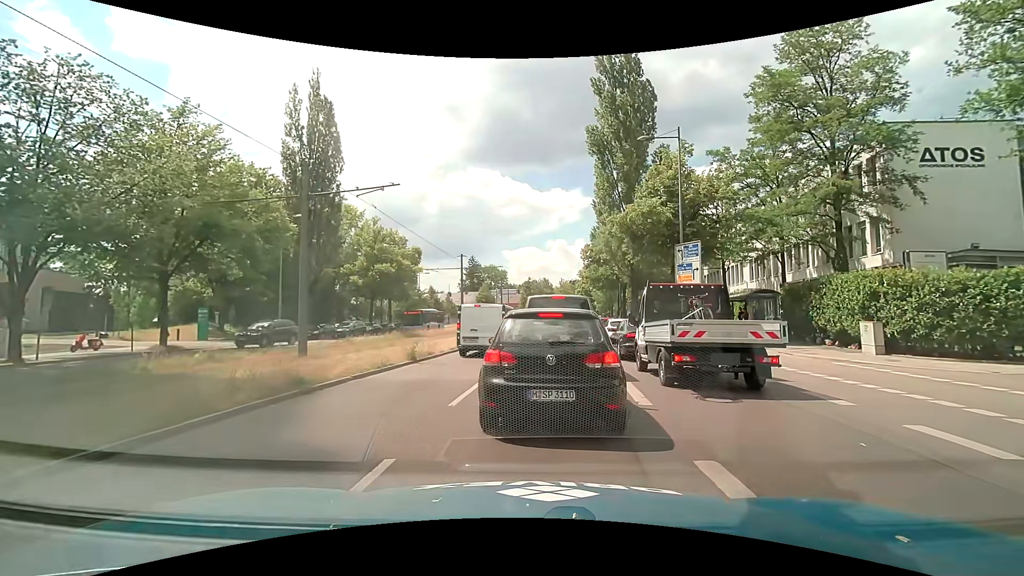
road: secondary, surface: asphalt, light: Day
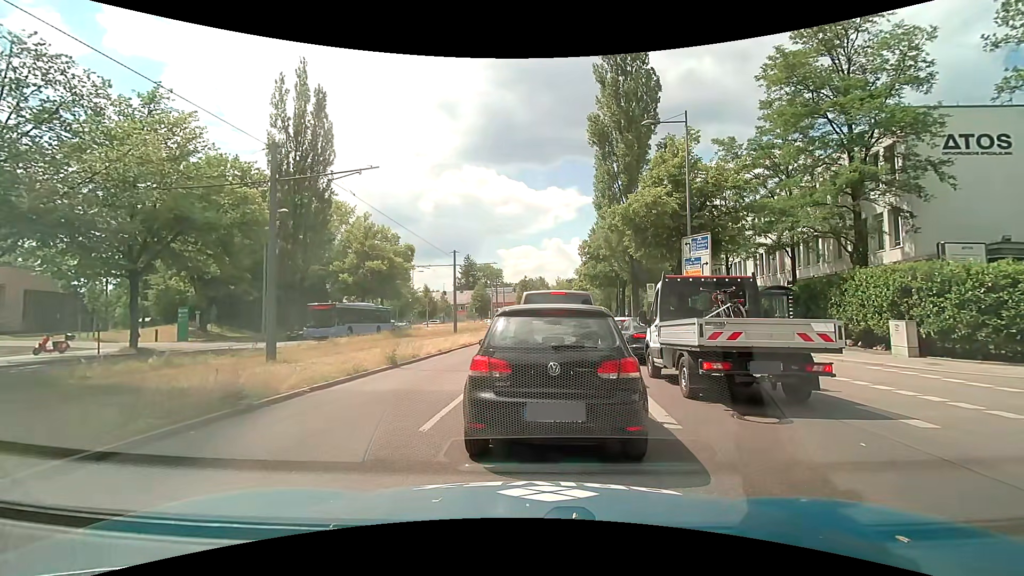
(0.0, +1.8) m; 0°
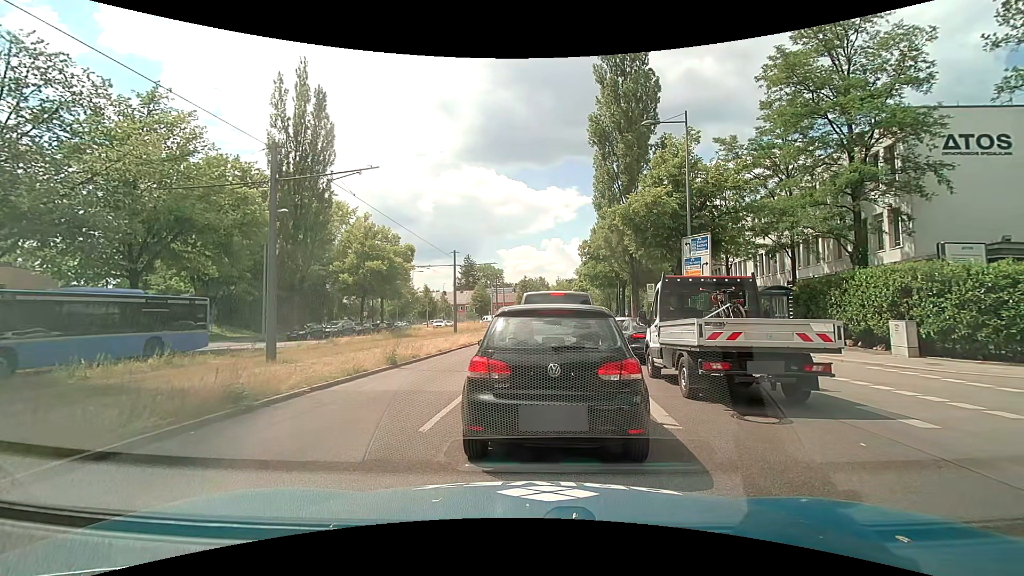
(0.0, +0.1) m; 0°
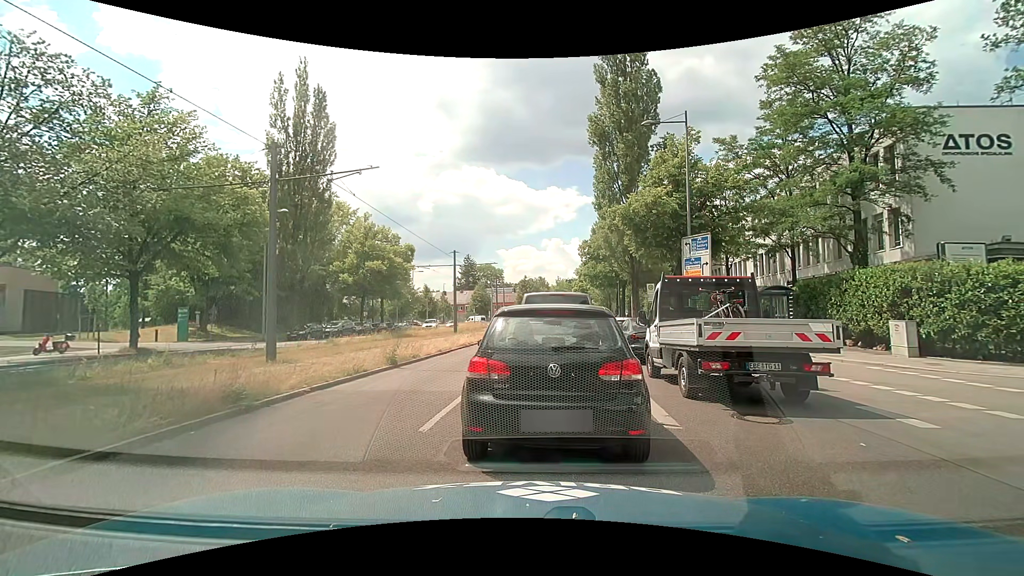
(0.0, 0.0) m; 0°
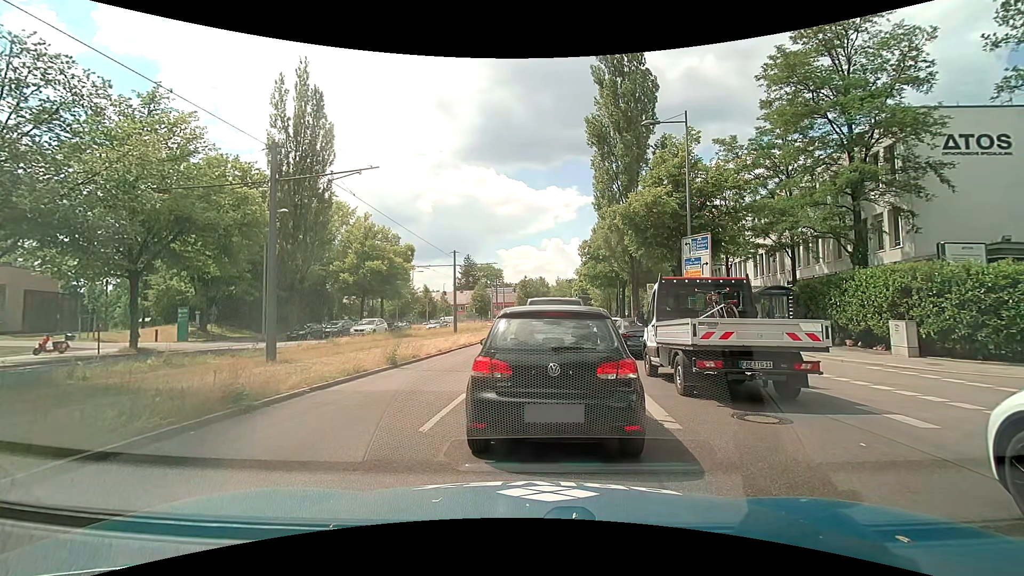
(0.0, 0.0) m; 0°
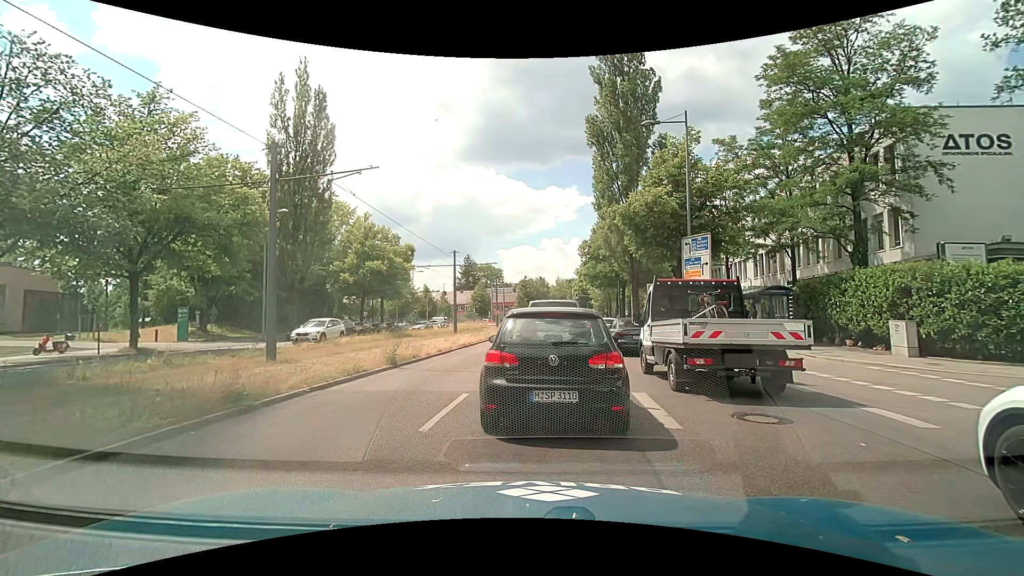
(0.0, 0.0) m; 0°
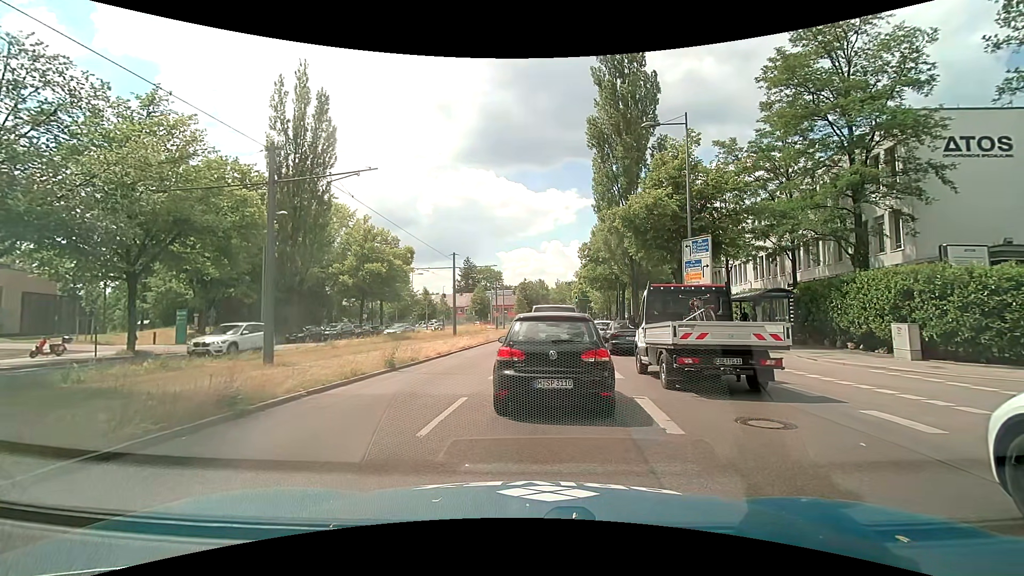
(0.0, +0.2) m; 0°
